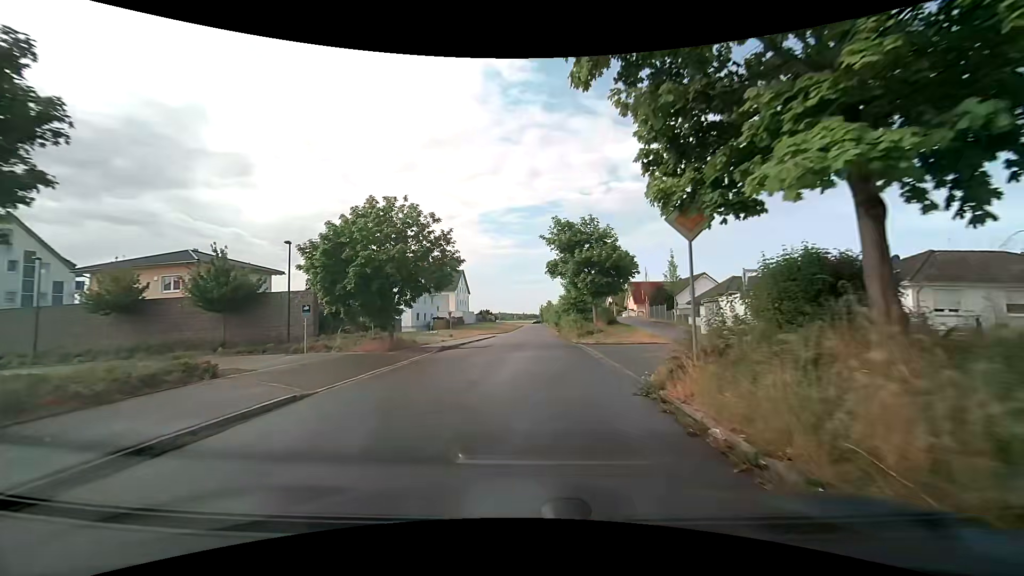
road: residential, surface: asphalt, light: Day
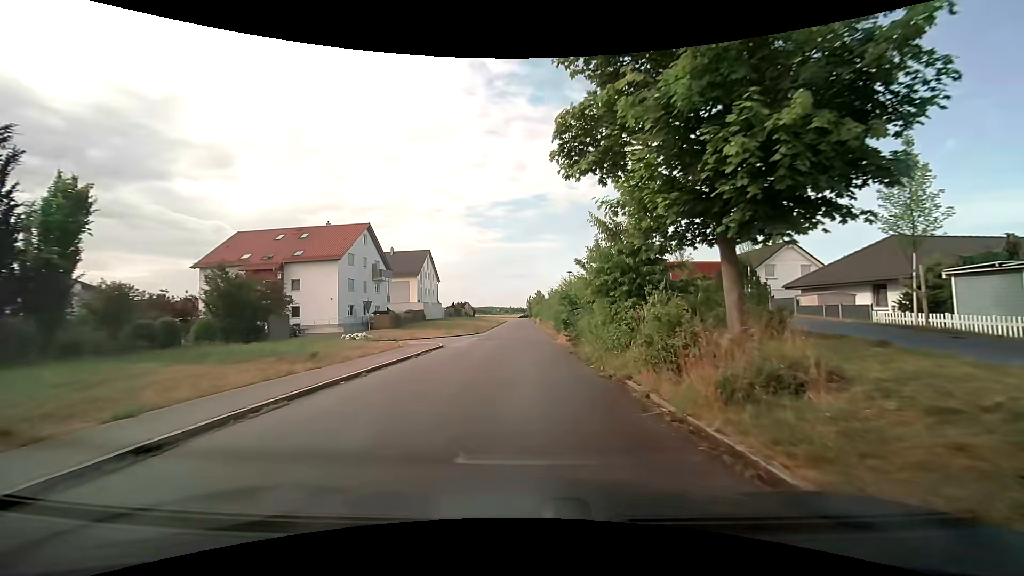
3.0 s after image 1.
(+0.2, +24.9) m; +1°
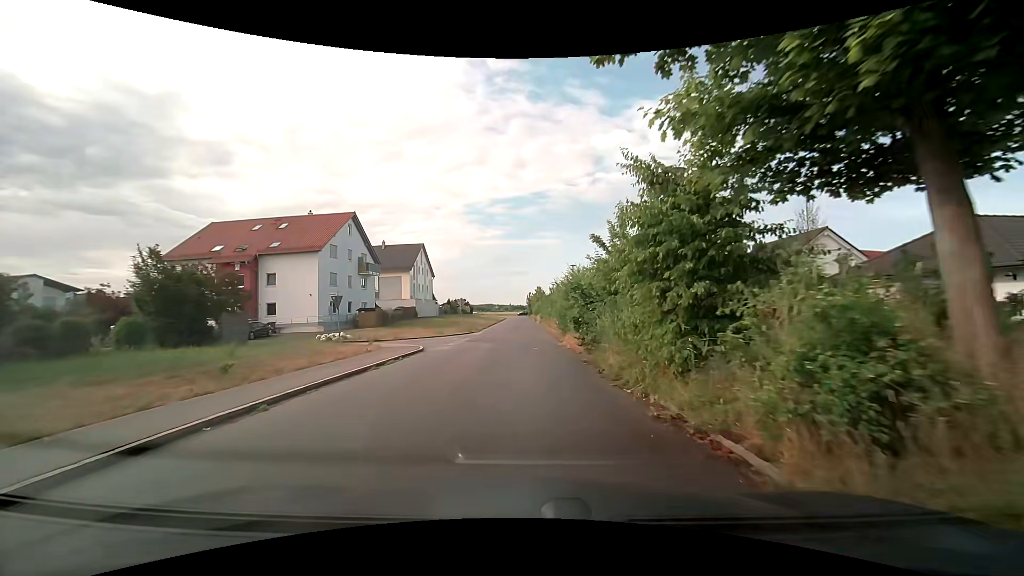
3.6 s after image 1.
(0.0, +5.0) m; 0°
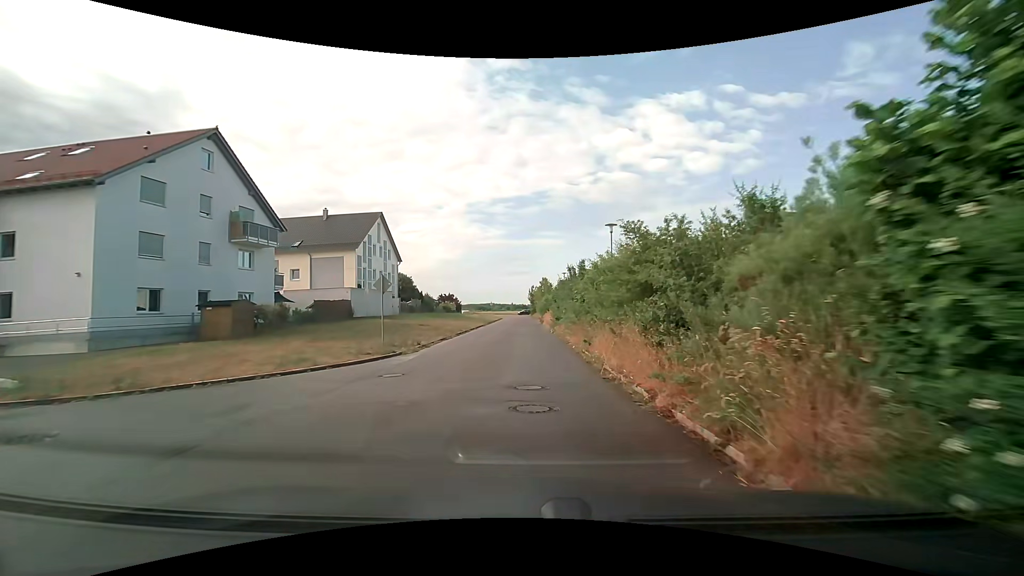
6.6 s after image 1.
(0.0, +25.1) m; 0°
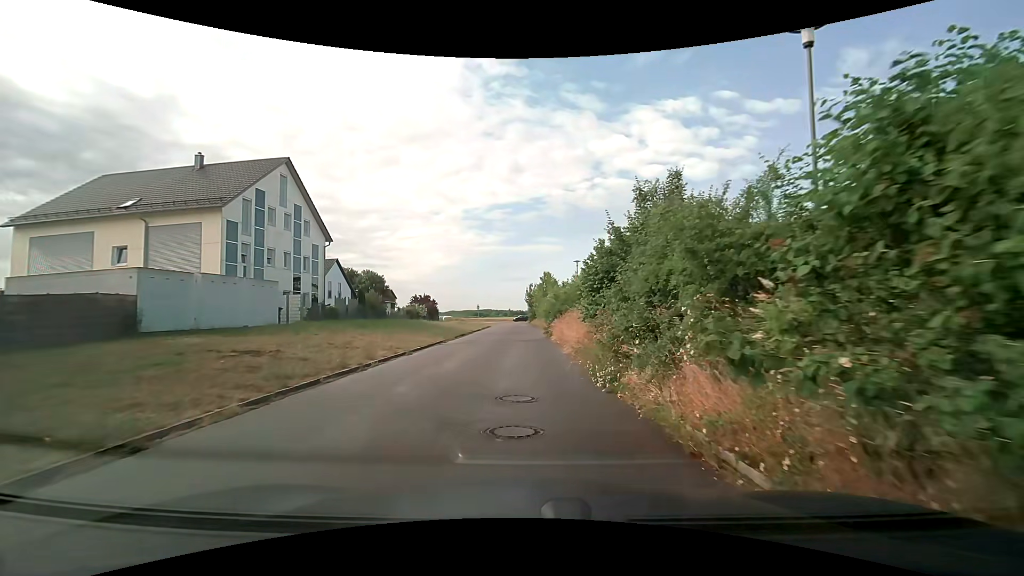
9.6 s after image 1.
(0.0, +22.6) m; 0°
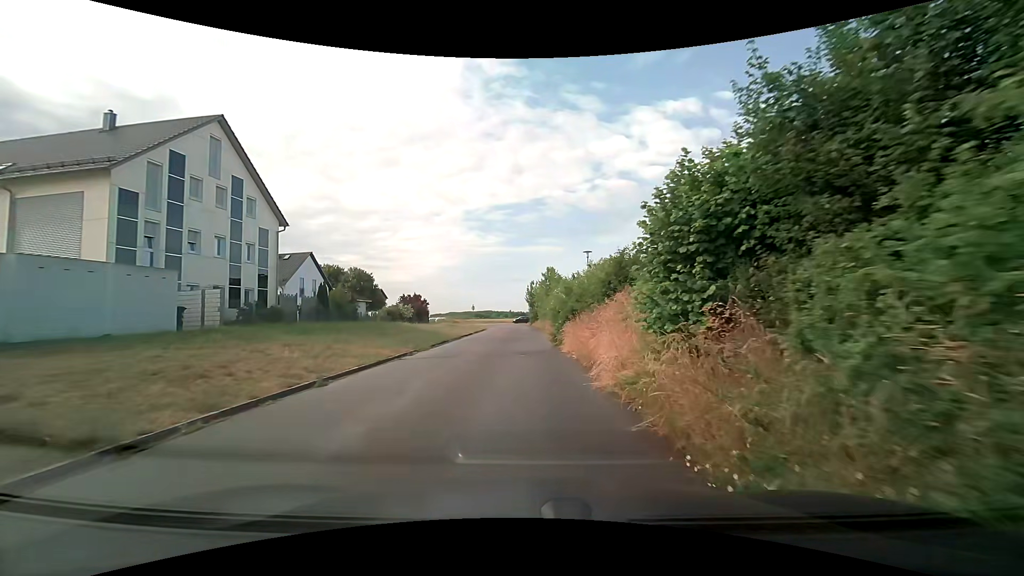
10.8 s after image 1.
(0.0, +8.2) m; +1°
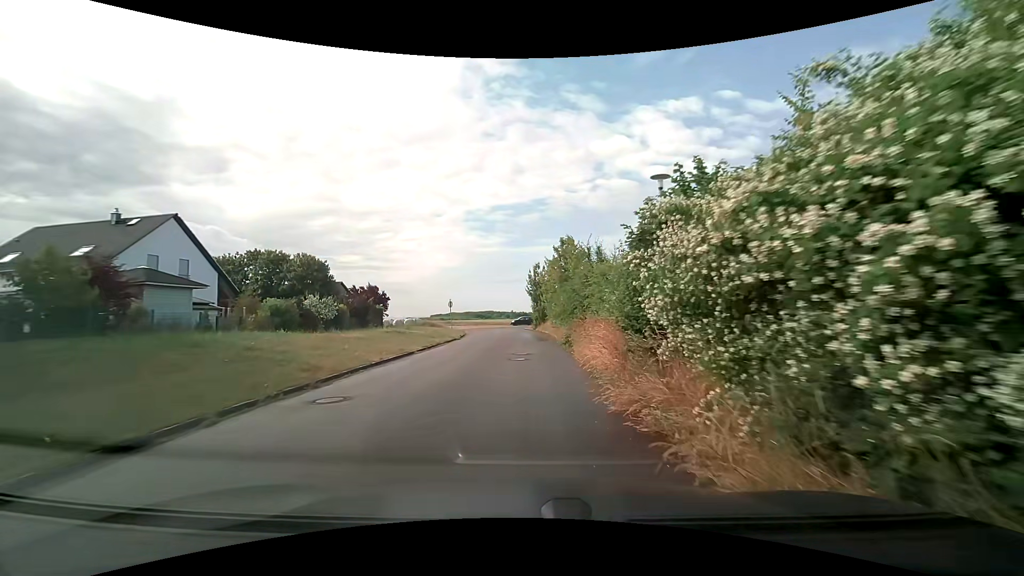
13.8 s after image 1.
(+0.1, +22.8) m; -1°
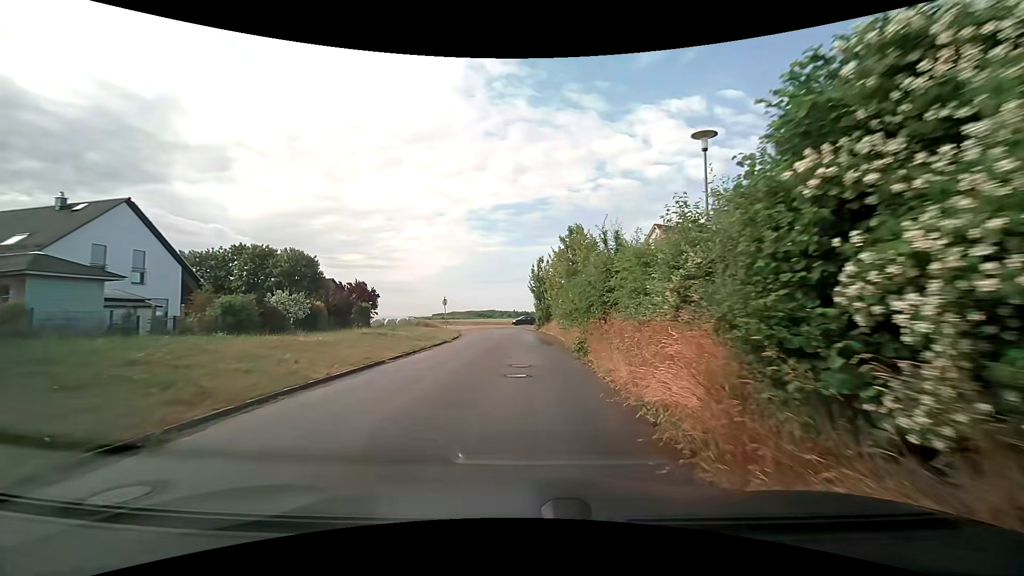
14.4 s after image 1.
(0.0, +4.5) m; 0°
